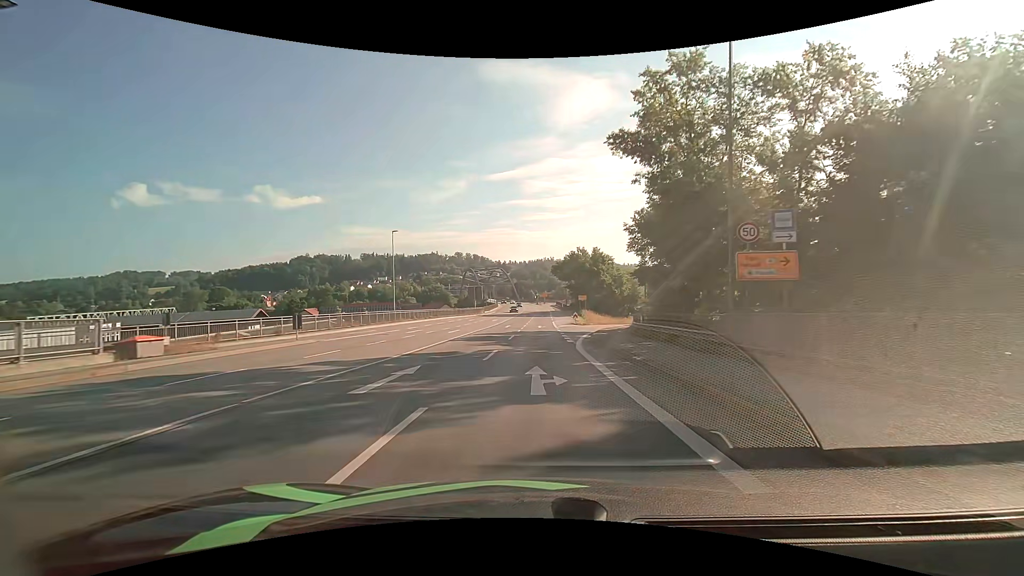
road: primary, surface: asphalt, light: Day
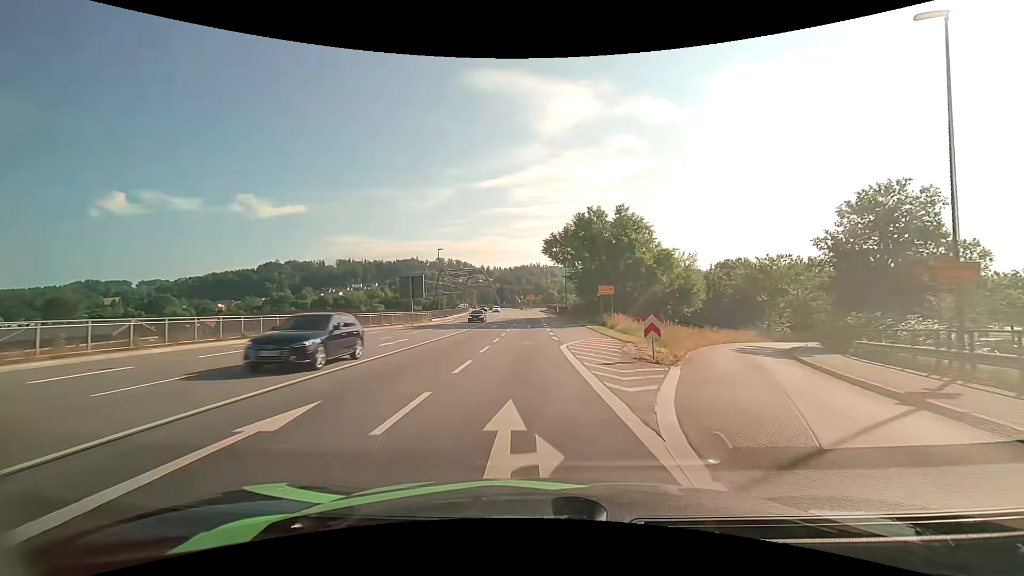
(+0.2, +43.5) m; +2°
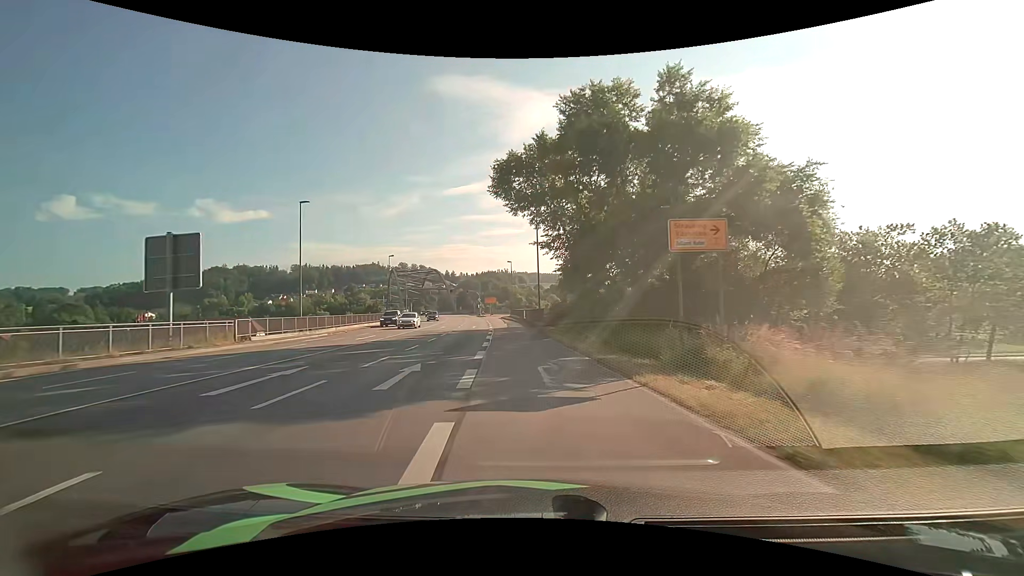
(+1.4, +34.0) m; +4°
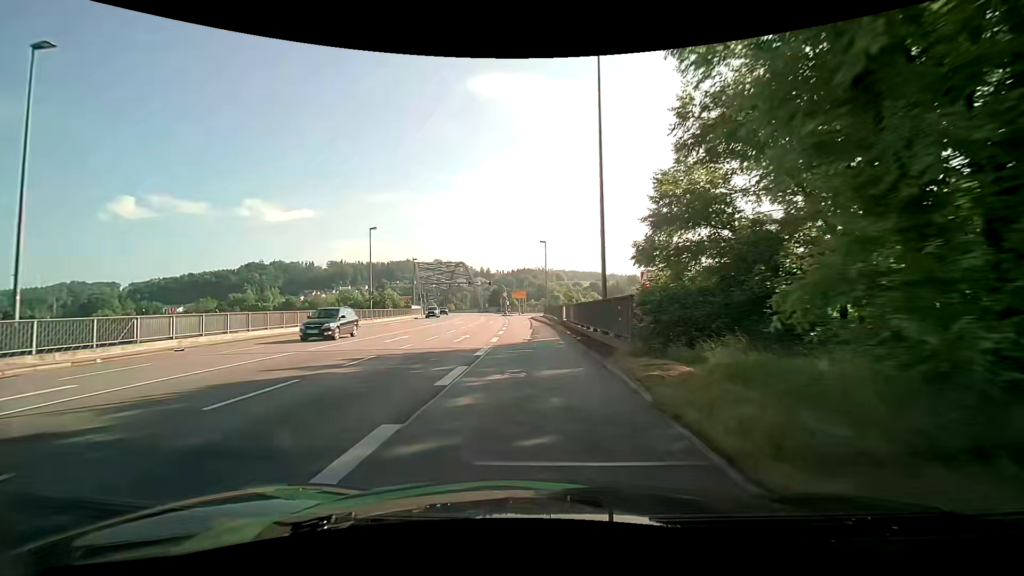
(-0.9, +24.2) m; -4°
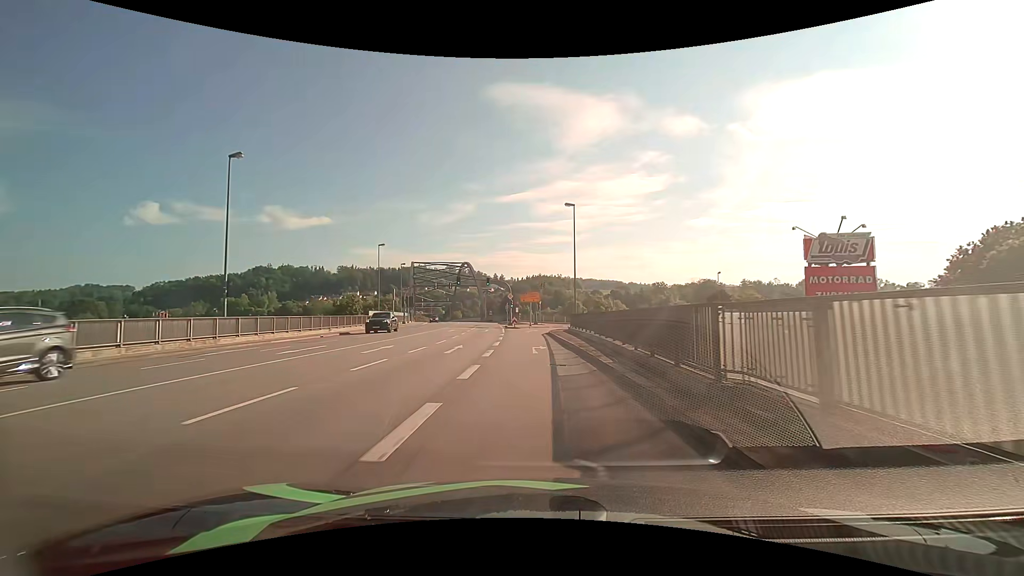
(-0.6, +27.8) m; -2°
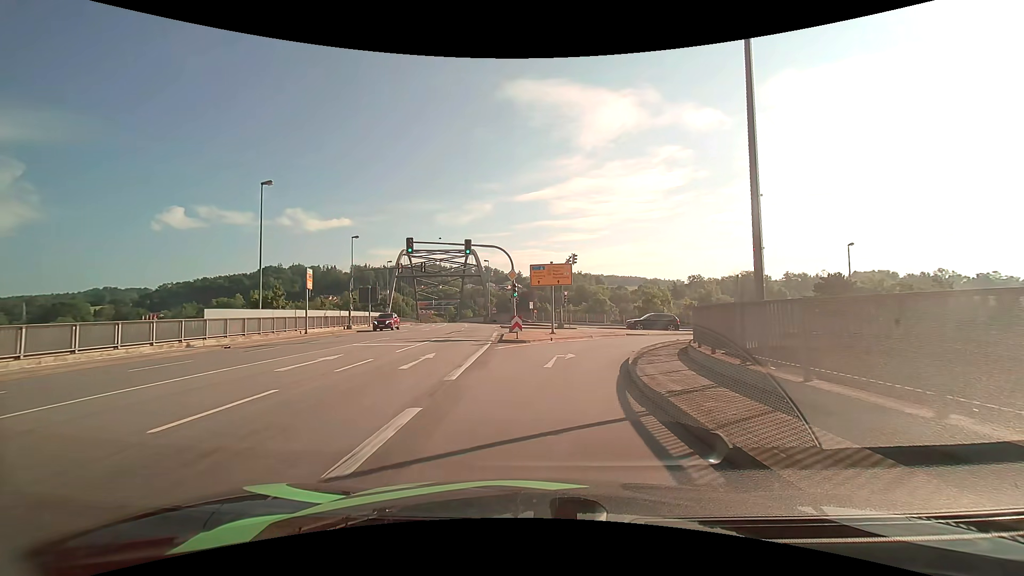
(-0.7, +30.2) m; -3°
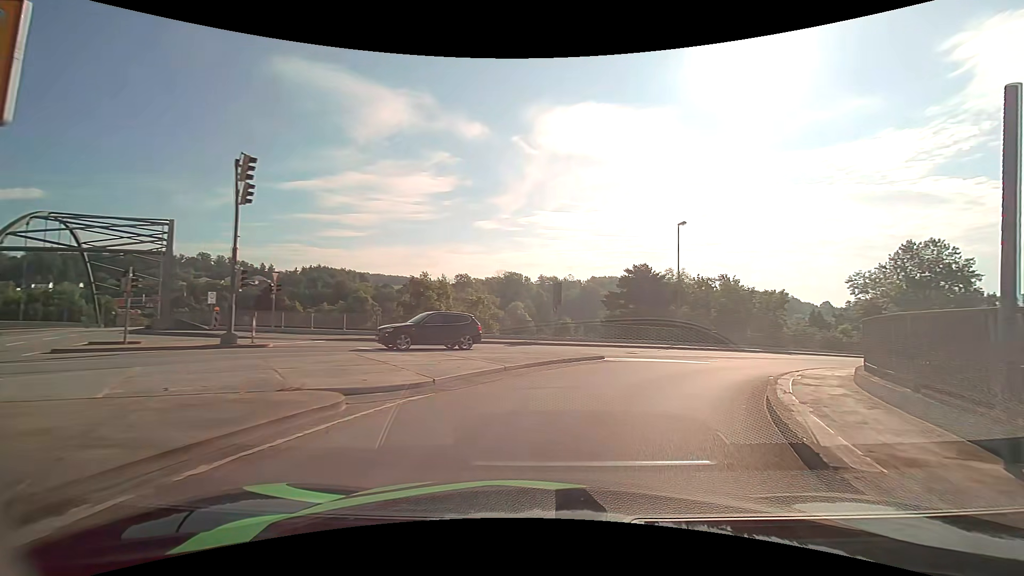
(+3.9, +23.9) m; +26°
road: primary_link
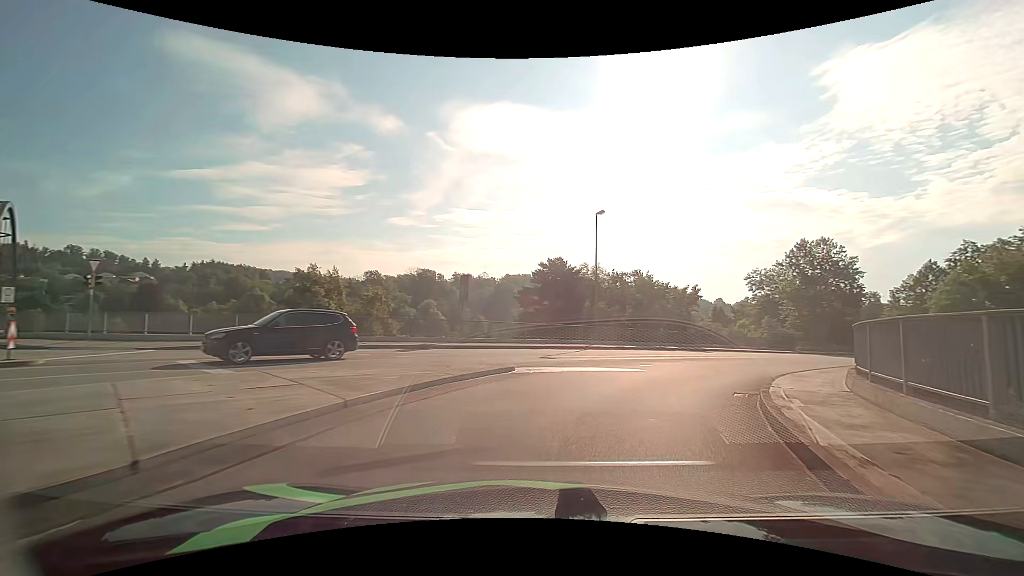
(+0.4, +4.9) m; +10°
(+2, +10) (+6, +19) (+12, +27) (+19, +34) (+26, +41) (+33, +48) (+40, +55) (+48, +61) (+57, +66) (+66, +69) m
